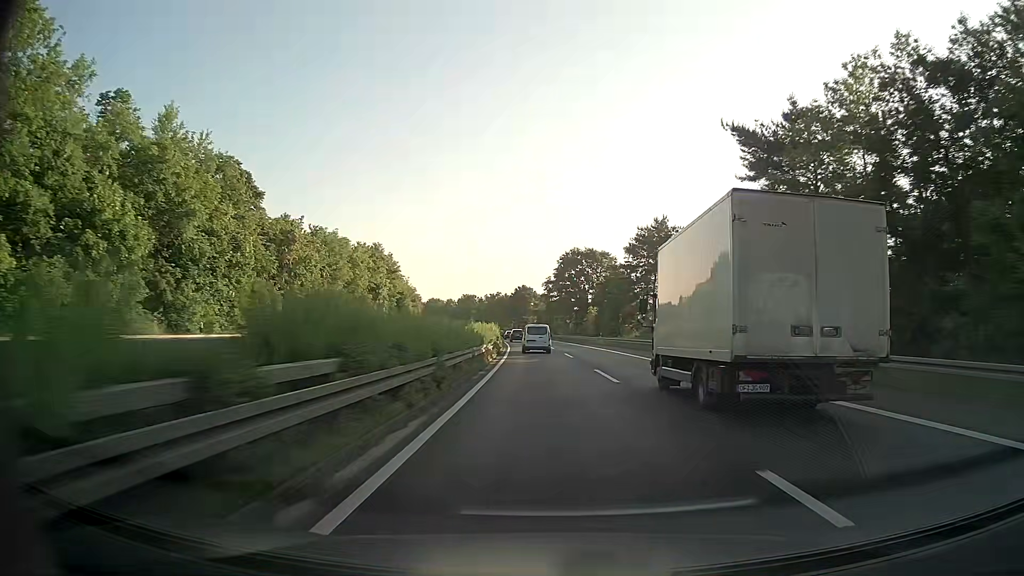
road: trunk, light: Day
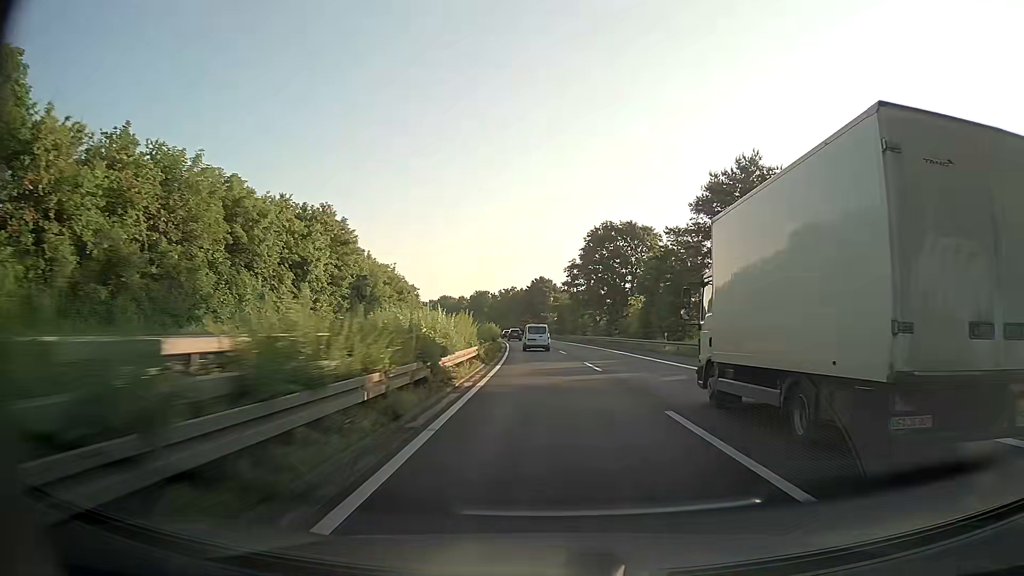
(-0.4, +31.1) m; -2°
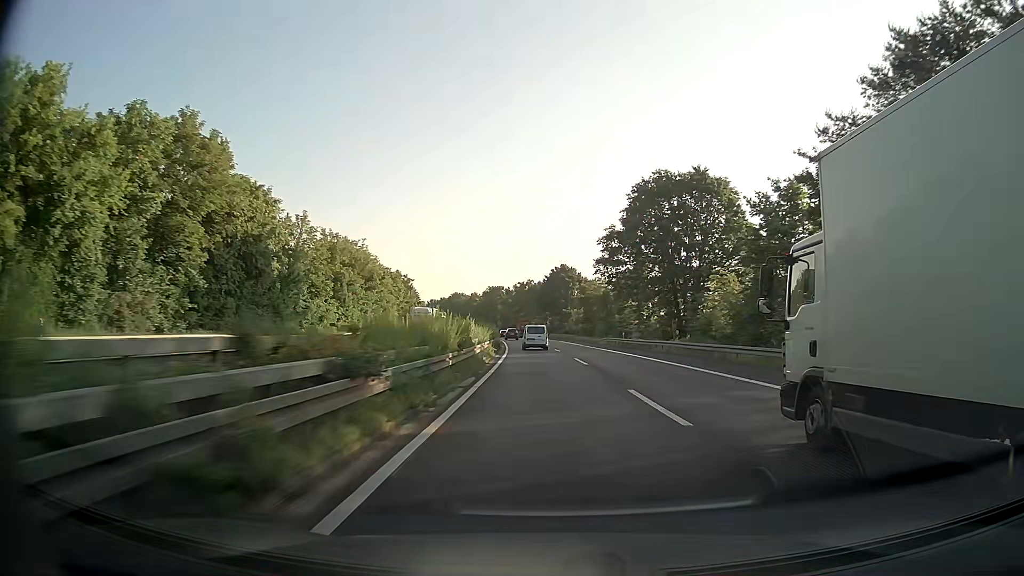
(-0.5, +31.7) m; -2°
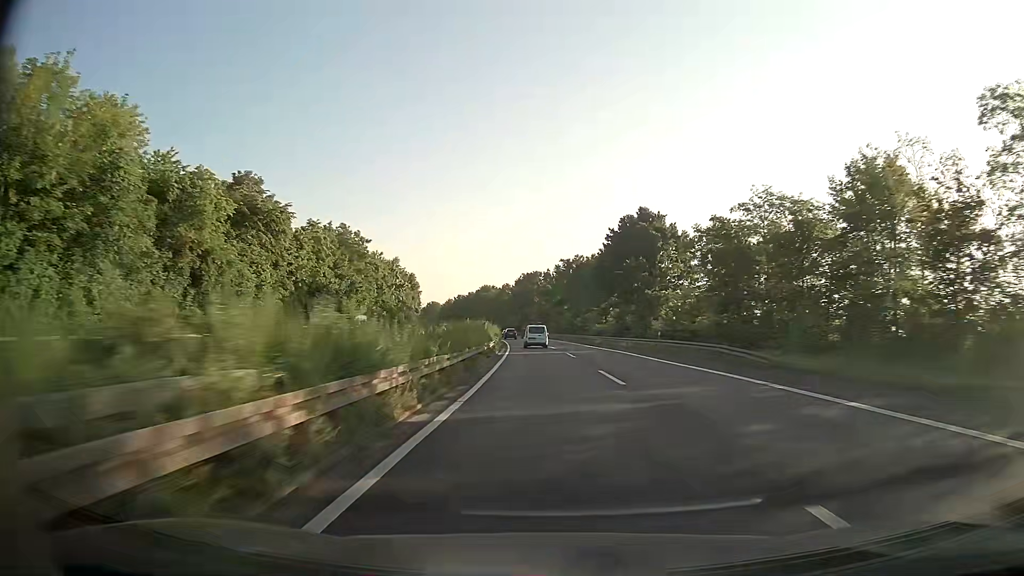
(-2.0, +64.6) m; -4°
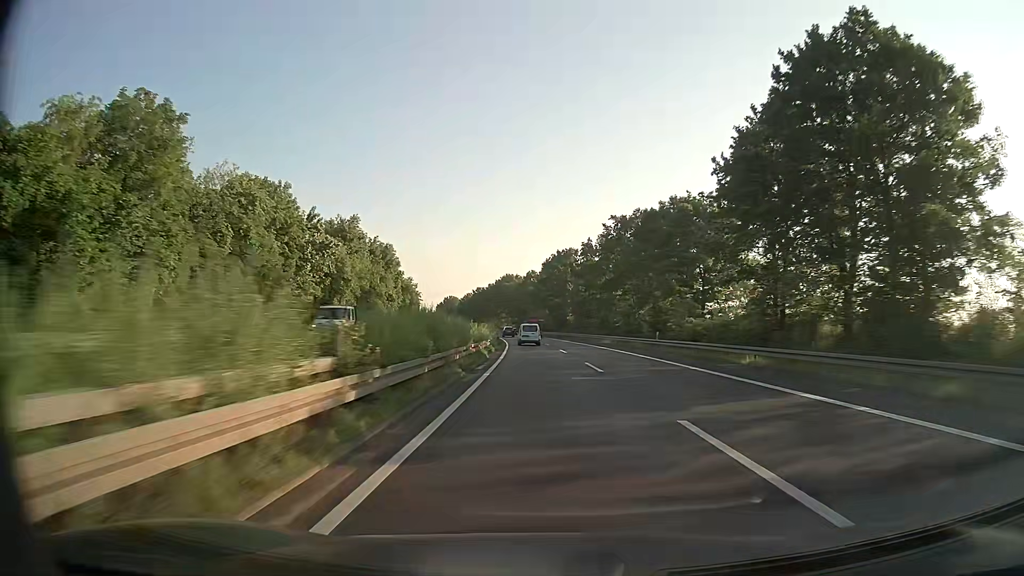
(-1.2, +48.8) m; -3°
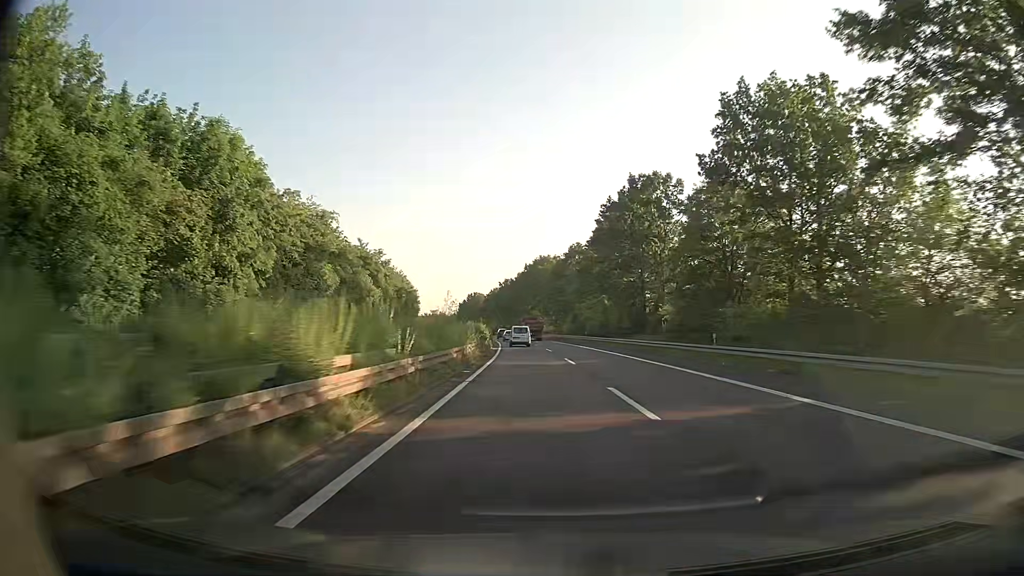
(-1.9, +65.6) m; -3°
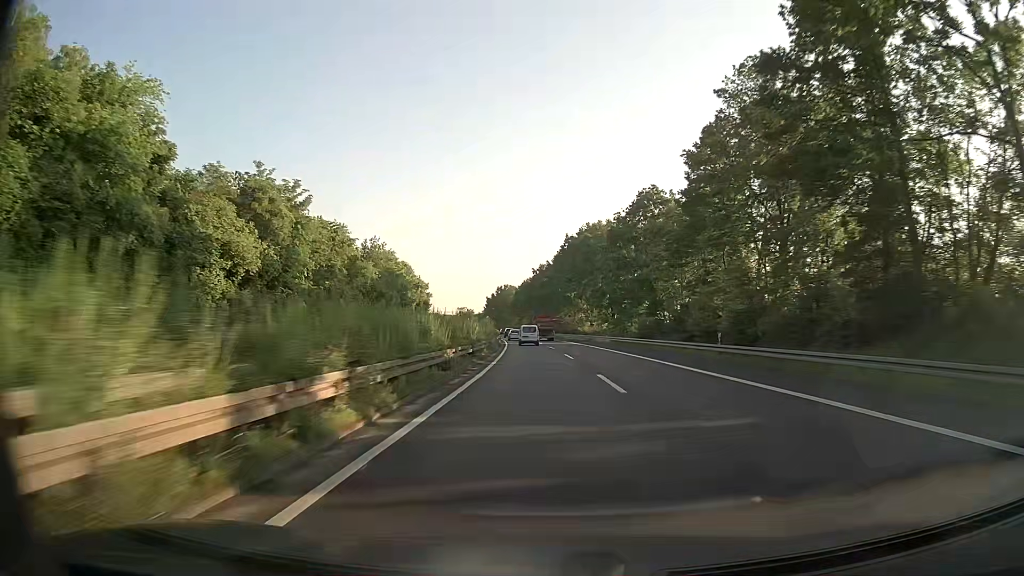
(-1.4, +49.5) m; -4°
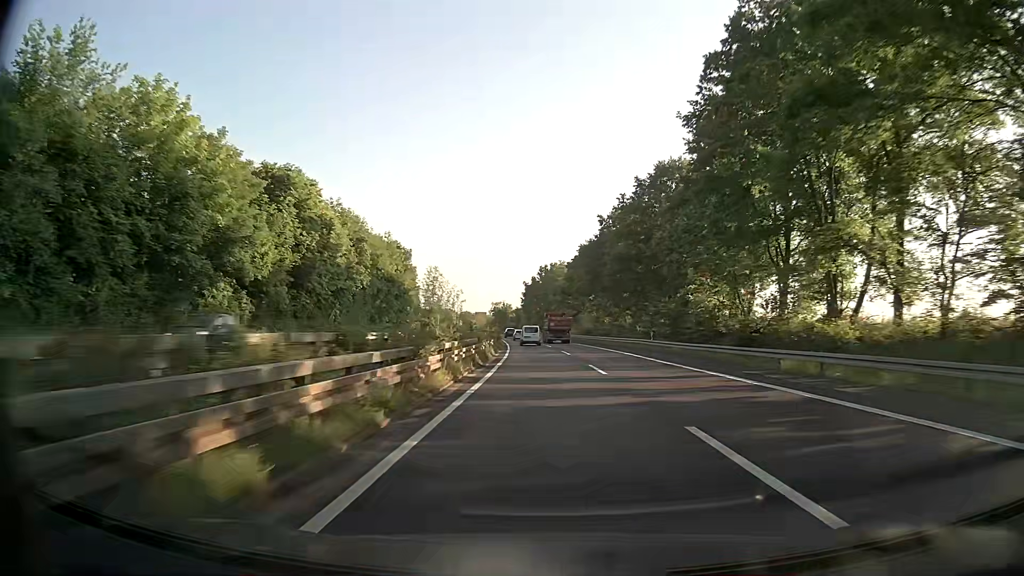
(-3.1, +83.1) m; -4°
(0, +10) (0, +20) (0, +30) (-1, +40) (-1, +50) (-2, +60) (-2, +70) (-3, +80) (-4, +90) (-5, +100) m
